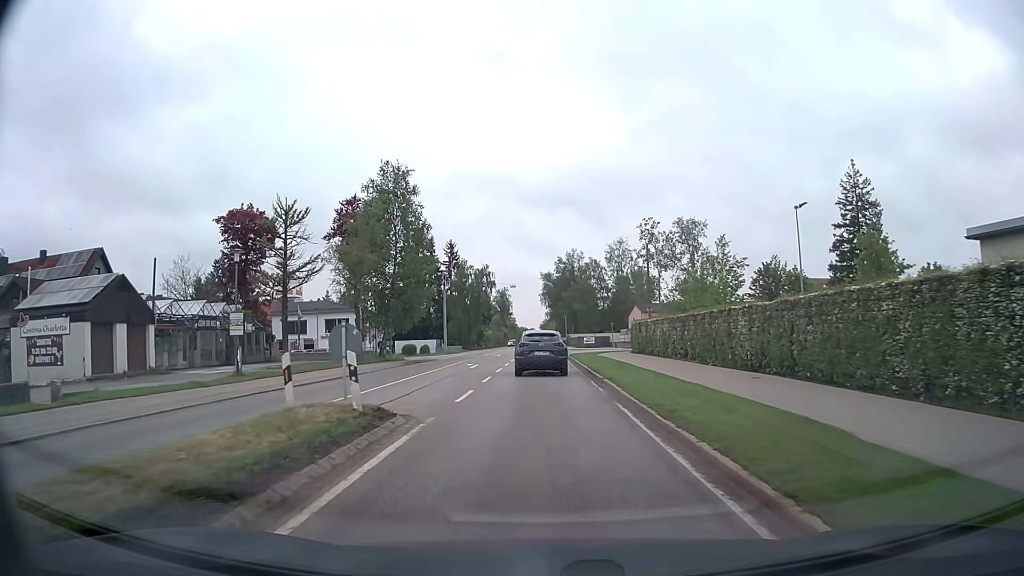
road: secondary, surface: asphalt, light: Day
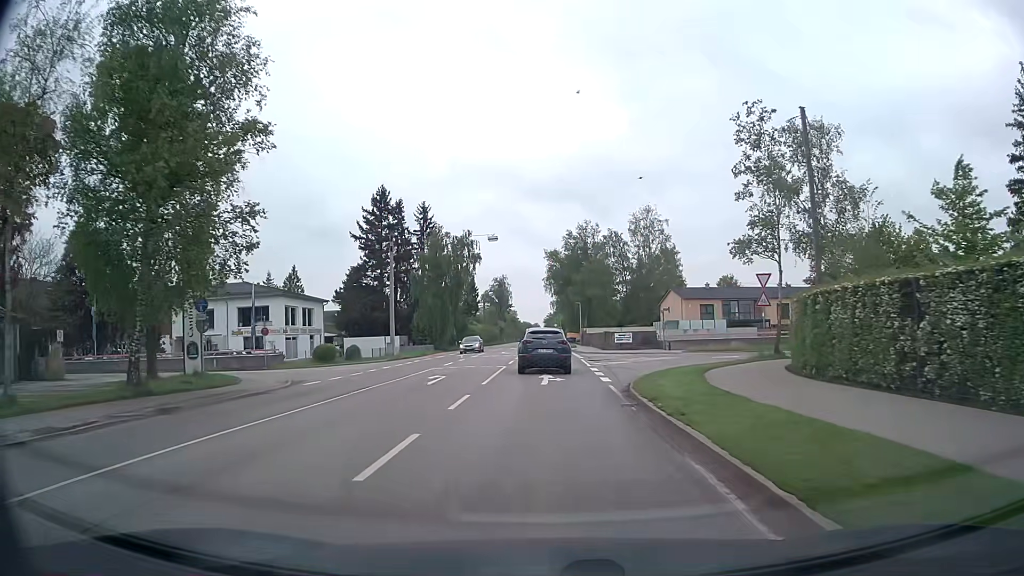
(-0.1, +32.0) m; 0°
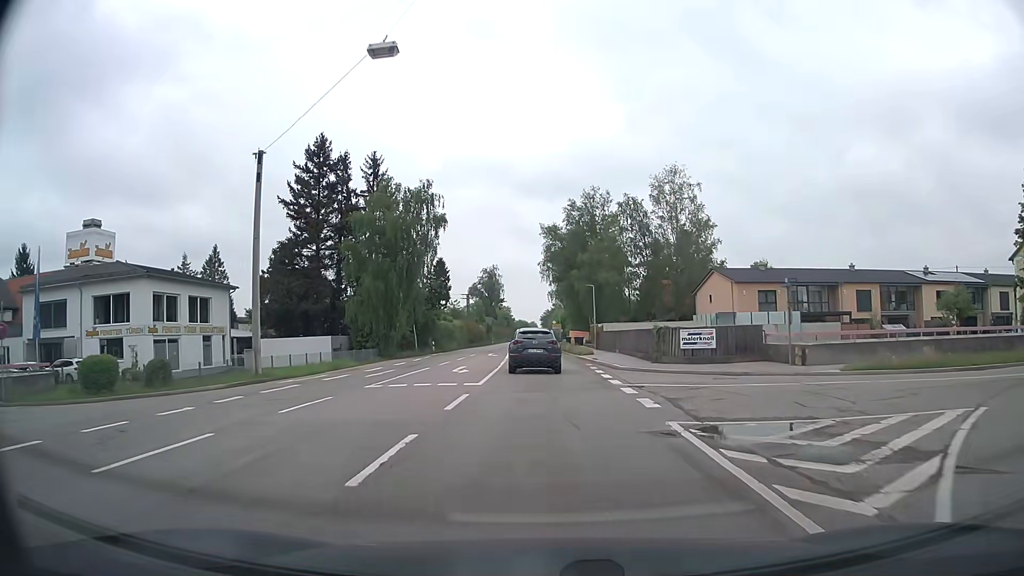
(+0.2, +25.8) m; 0°
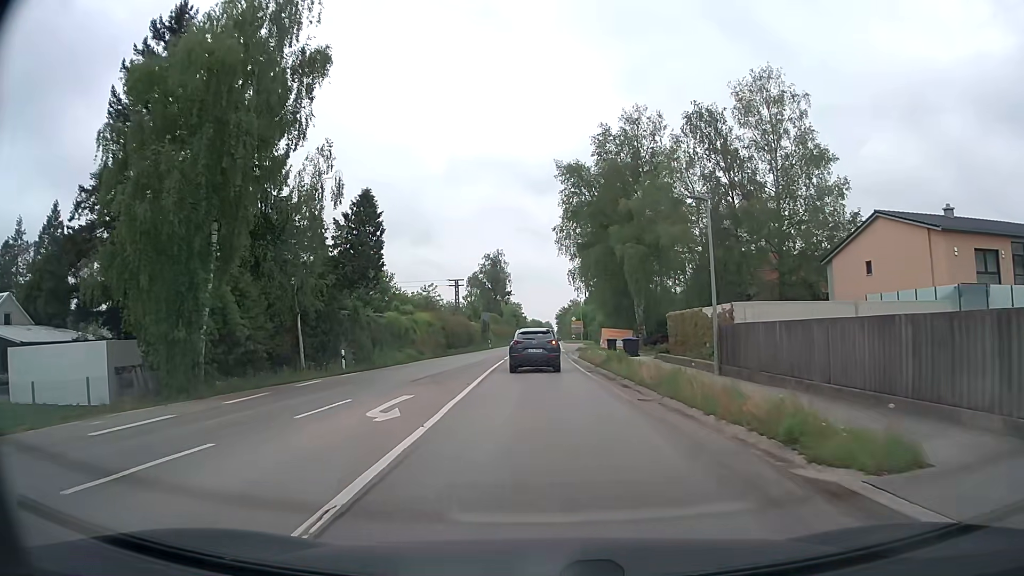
(-0.4, +33.2) m; -1°
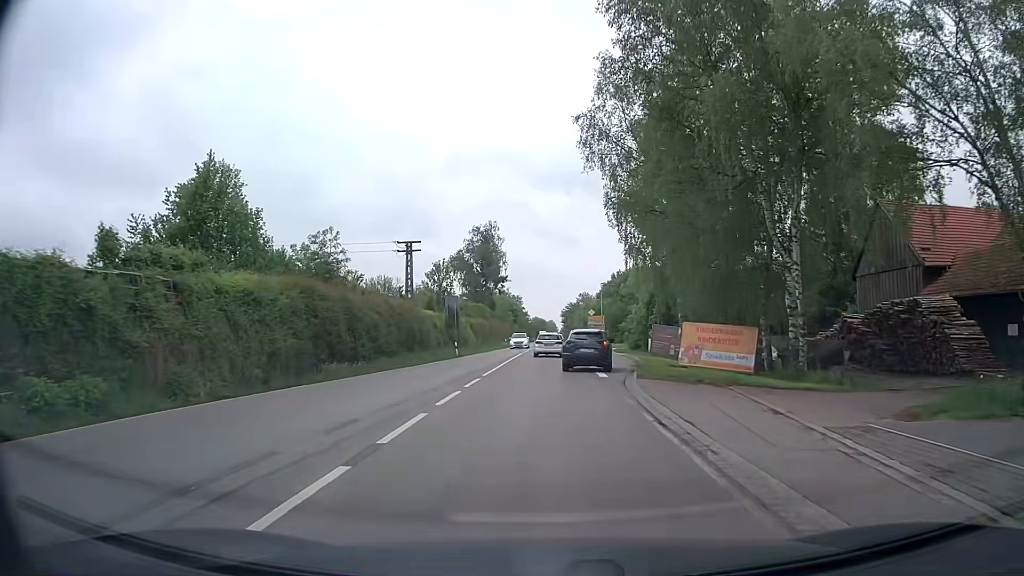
(-0.2, +34.8) m; -1°
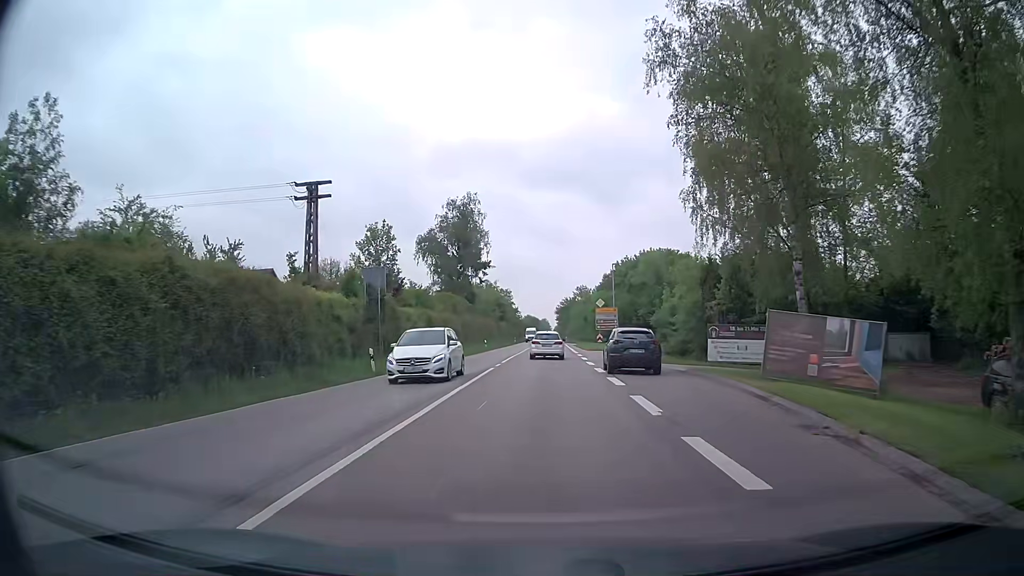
(+0.2, +22.0) m; +1°
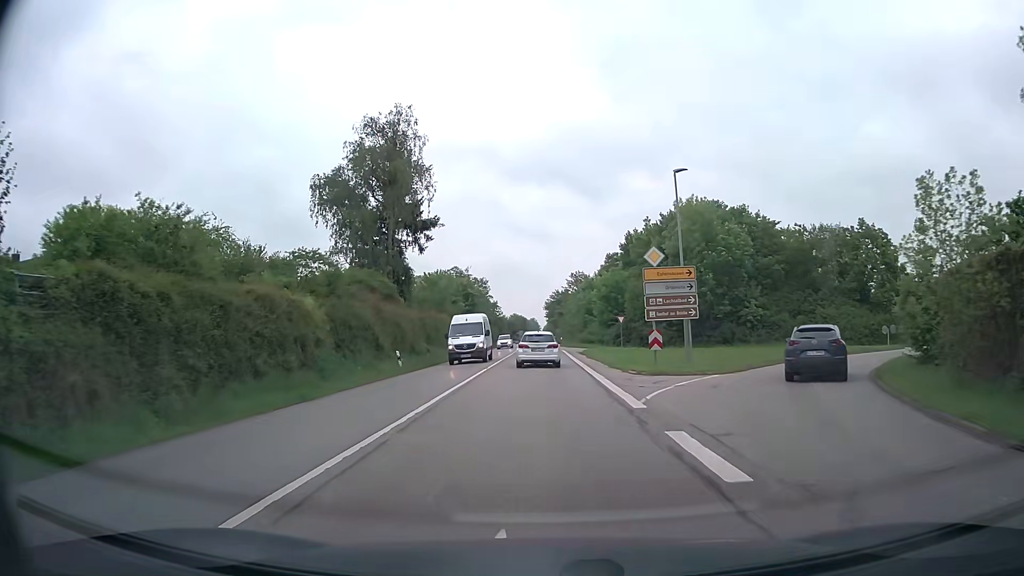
(+0.6, +35.9) m; +1°
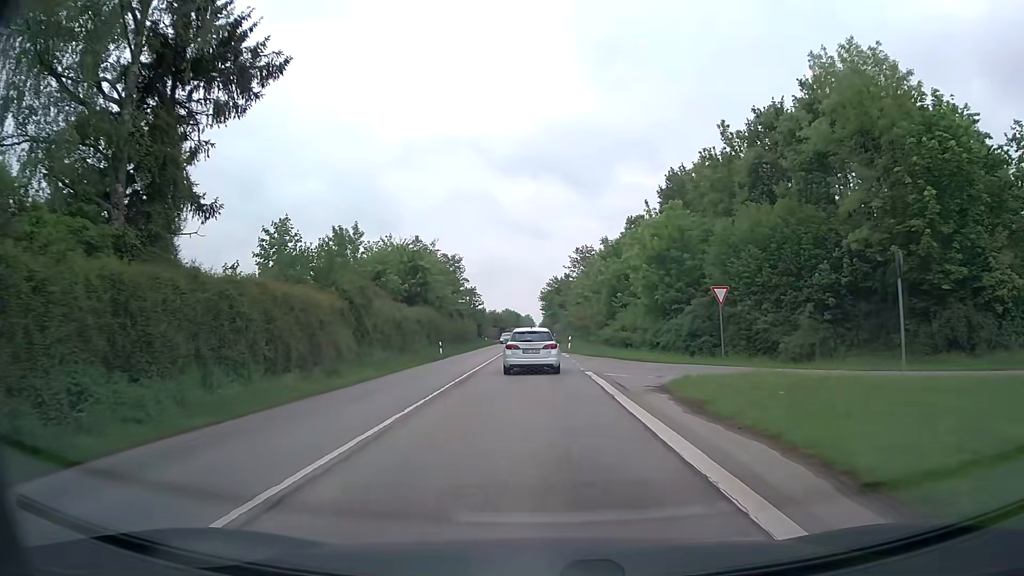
(-0.1, +35.0) m; 0°
(0, +10) (0, +20) (0, +30) (0, +40) (-1, +50) (-1, +60) (-1, +70) (-2, +80) (-2, +90) (-2, +100) m
